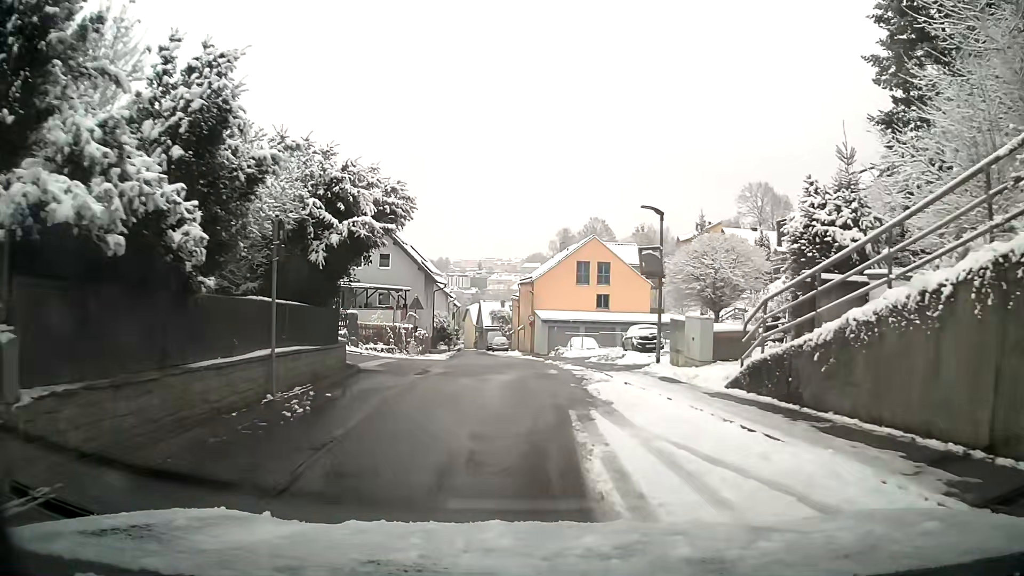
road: residential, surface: asphalt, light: Day
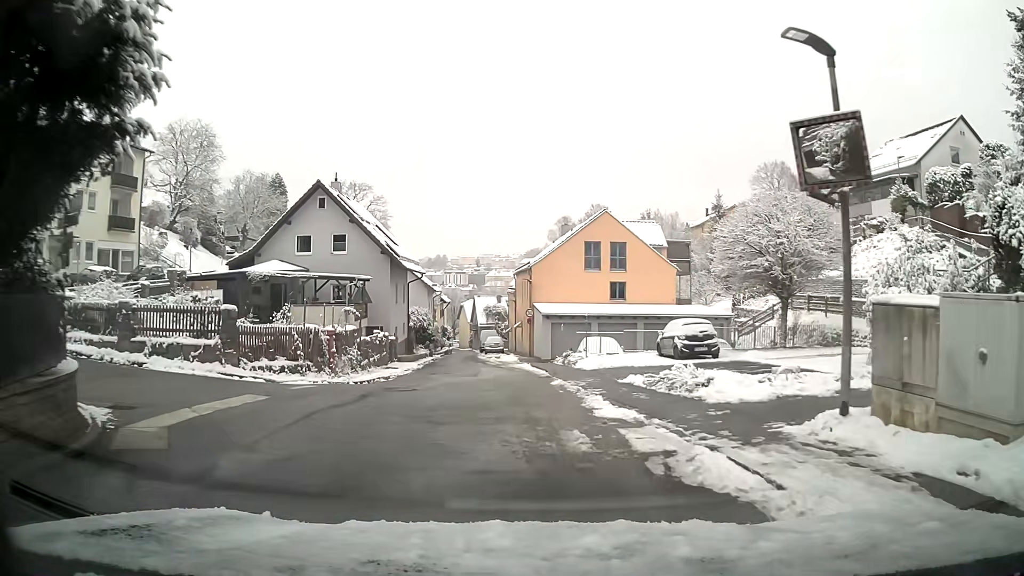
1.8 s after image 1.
(0.0, +11.1) m; +1°
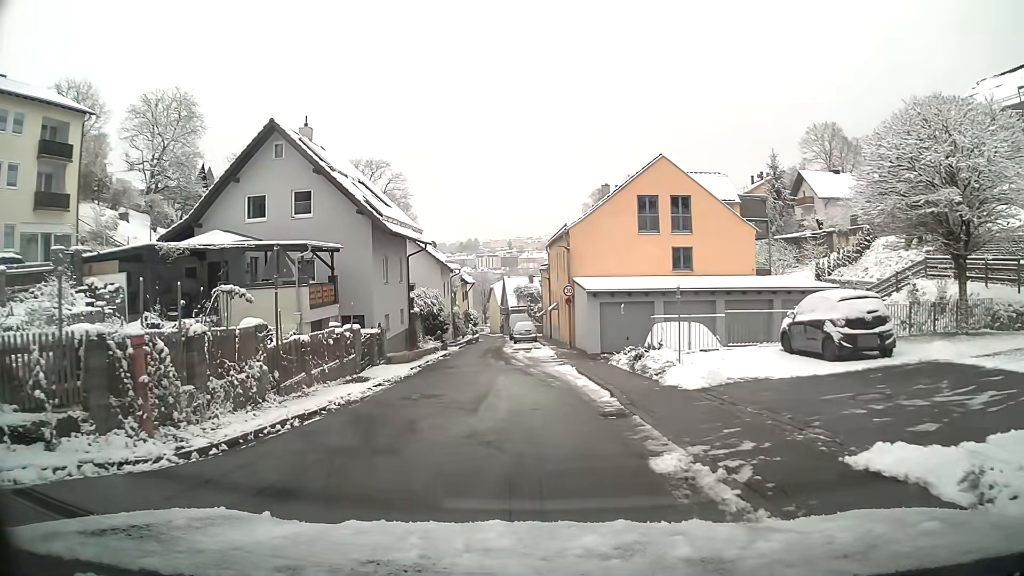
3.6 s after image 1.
(-0.3, +11.0) m; -3°
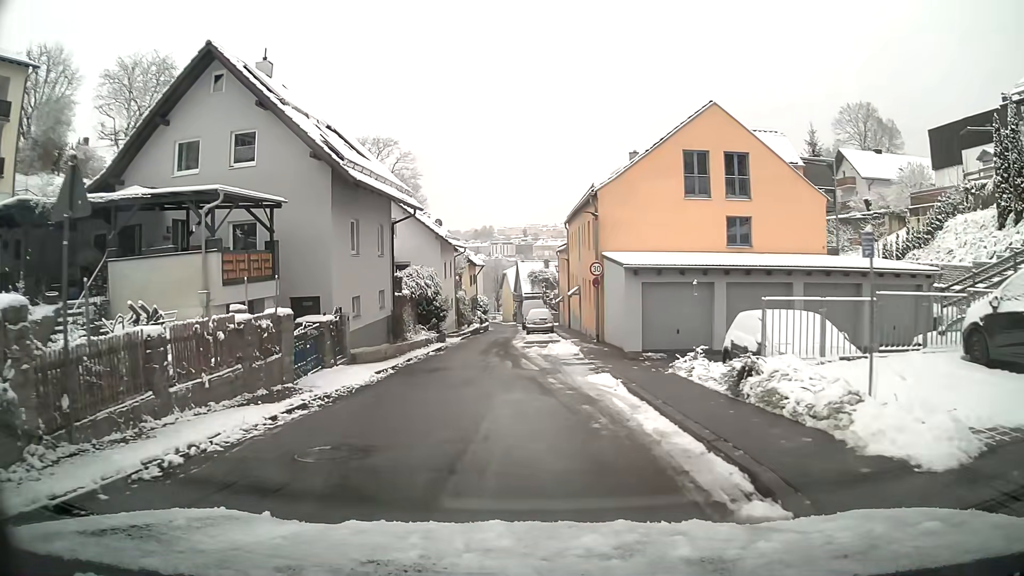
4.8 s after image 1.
(-0.2, +7.5) m; -2°
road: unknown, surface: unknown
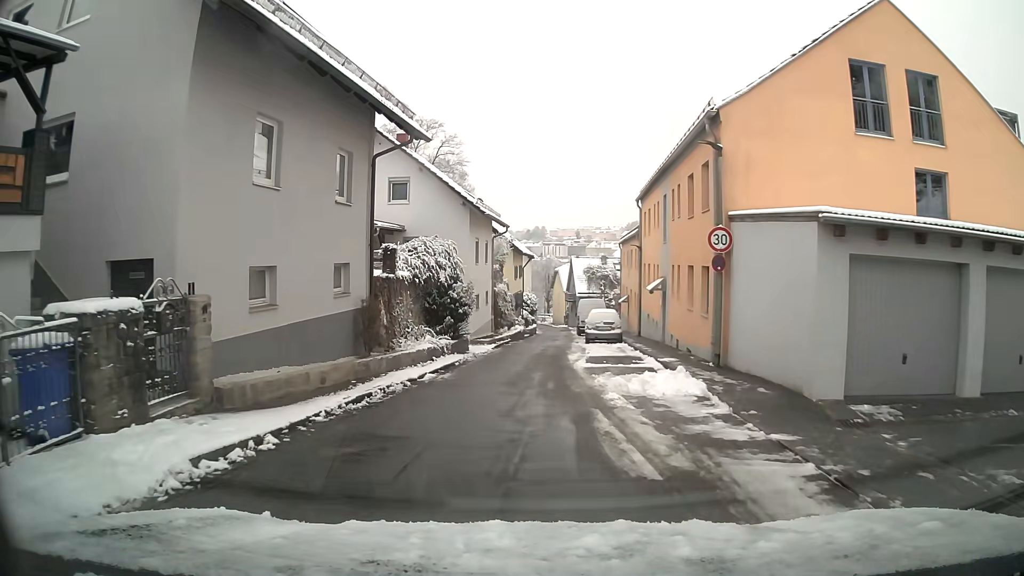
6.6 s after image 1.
(-0.3, +11.5) m; -4°
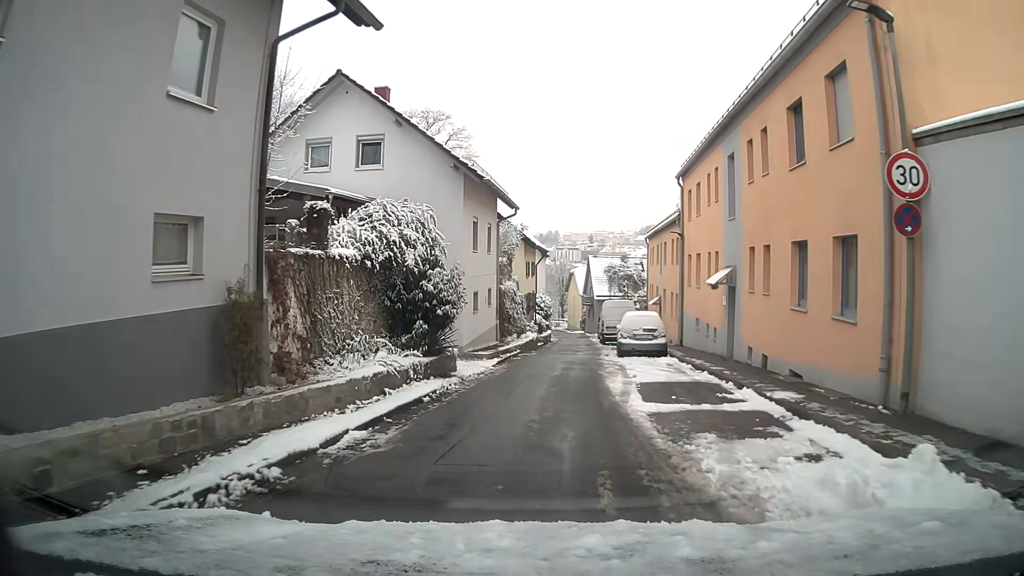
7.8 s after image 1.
(0.0, +7.8) m; 0°
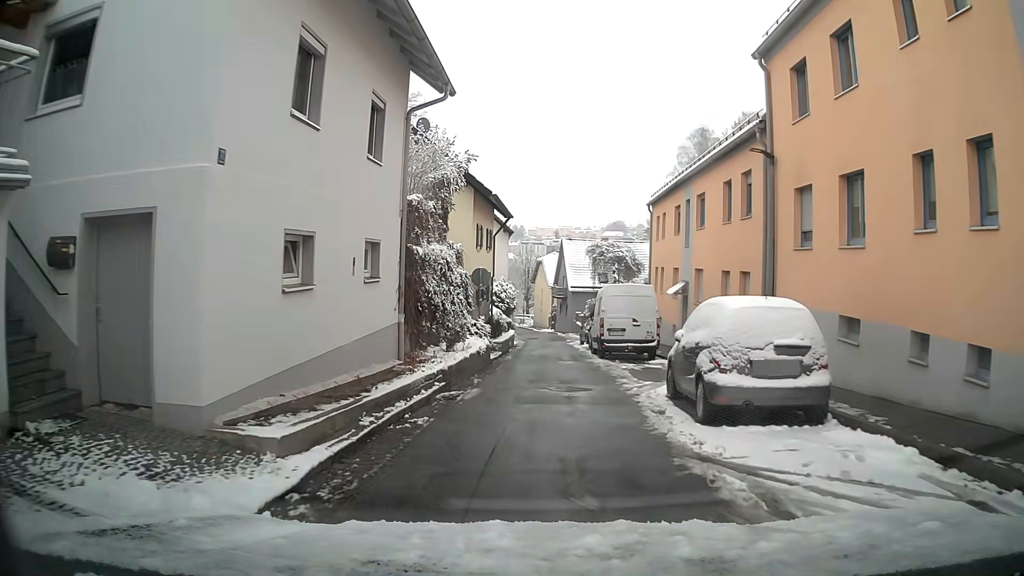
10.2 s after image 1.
(+0.3, +15.6) m; +2°
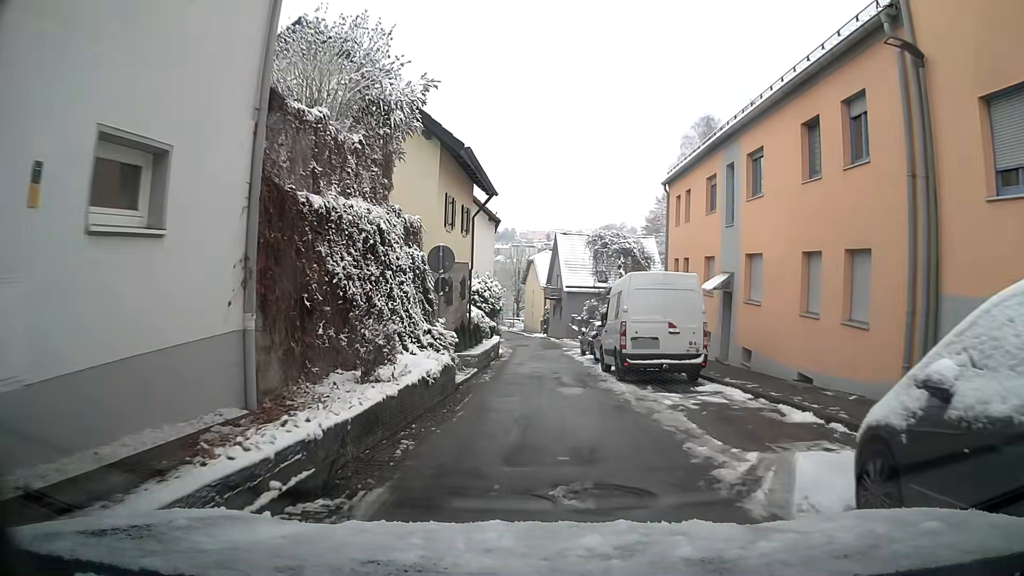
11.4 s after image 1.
(+0.1, +7.3) m; +1°
(0, +10) (0, +20) (0, +30) (+1, +40) (+1, +50) (0, +60) (-1, +70) (-2, +80) (-4, +90) (-5, +100) m
